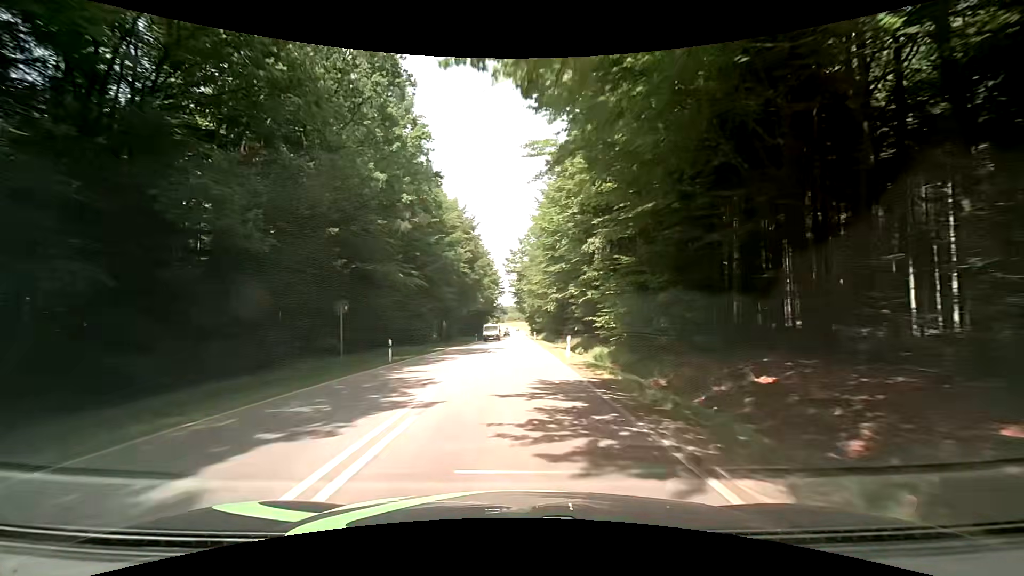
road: secondary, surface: asphalt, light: Day
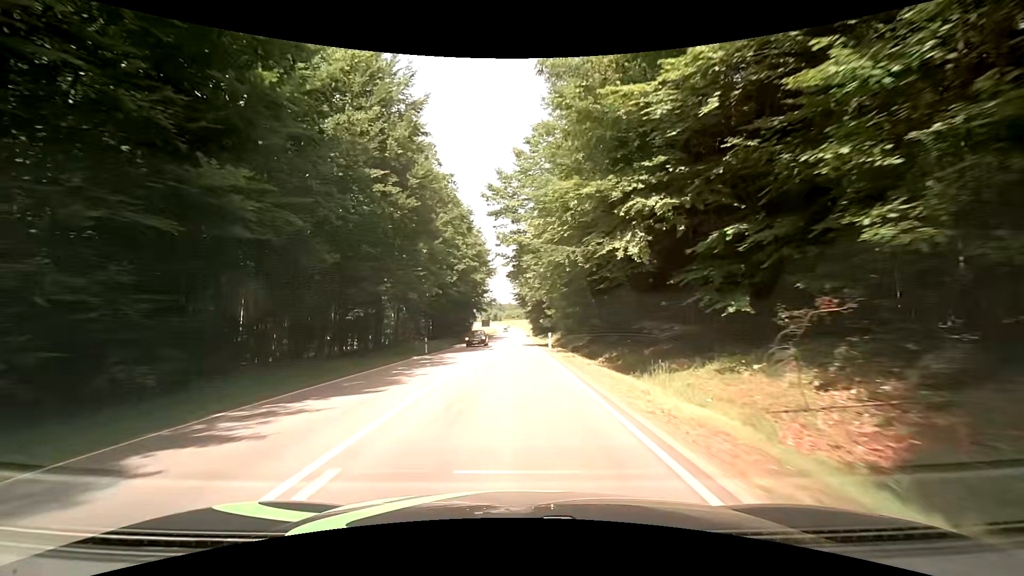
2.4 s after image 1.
(-0.1, +38.7) m; -1°
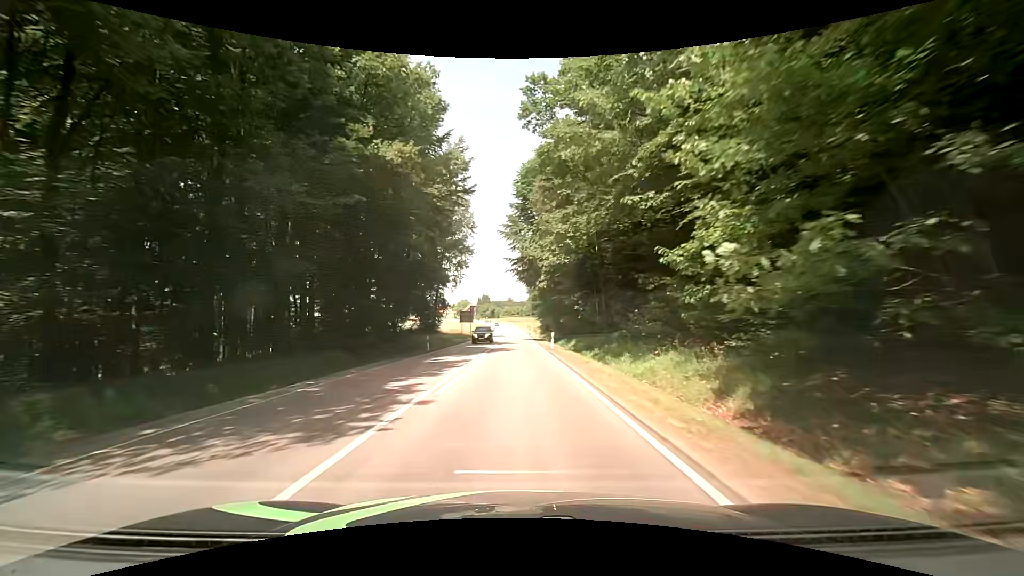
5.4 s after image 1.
(+0.5, +50.4) m; +1°
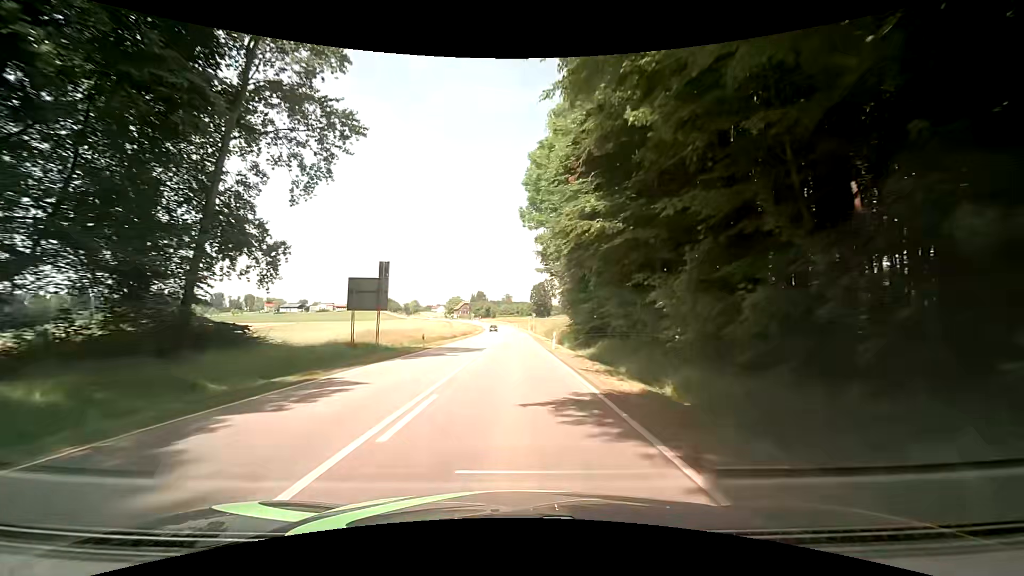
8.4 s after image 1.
(0.0, +52.4) m; 0°
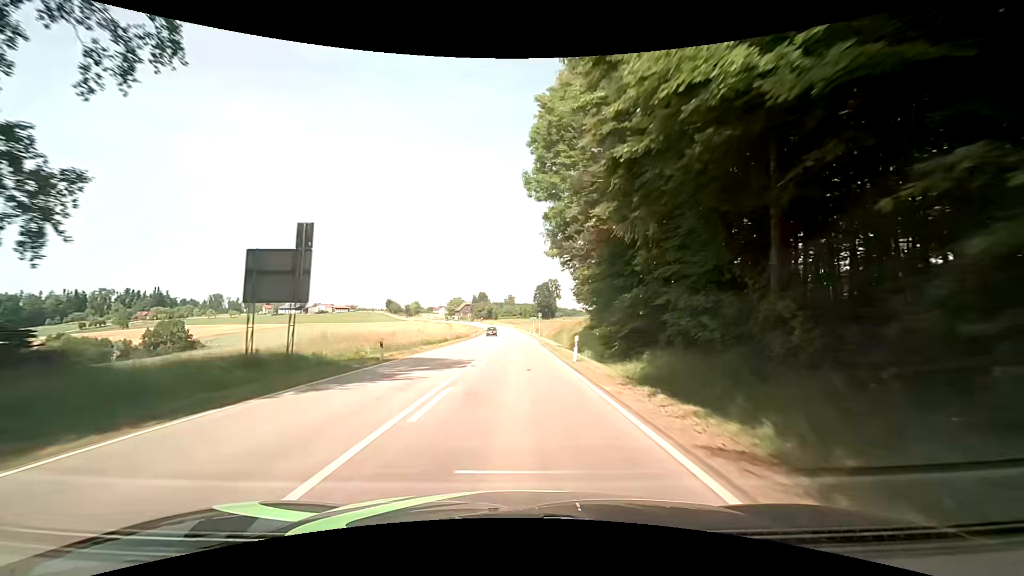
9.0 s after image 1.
(-0.1, +10.7) m; 0°
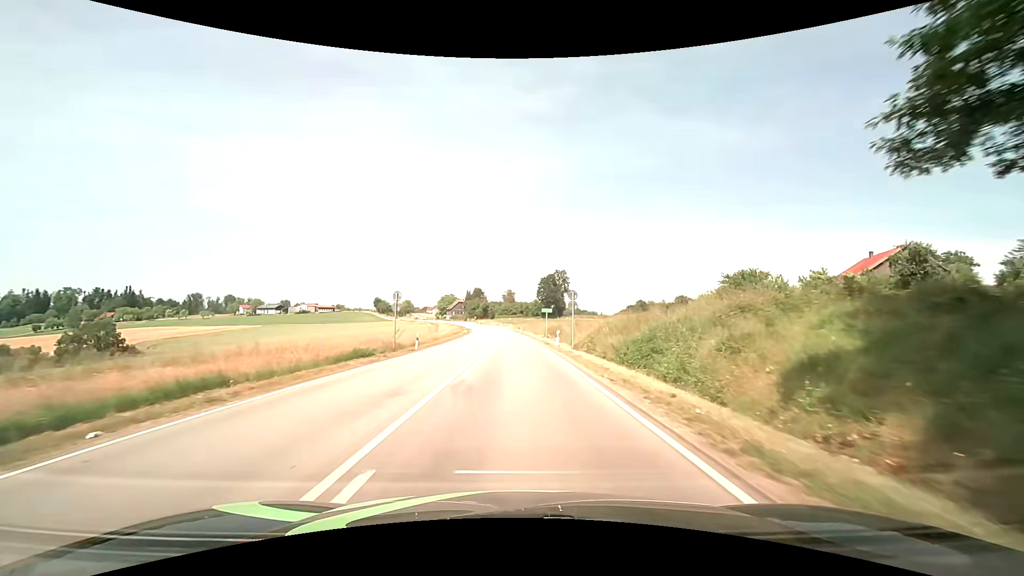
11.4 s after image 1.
(-0.2, +42.4) m; 0°
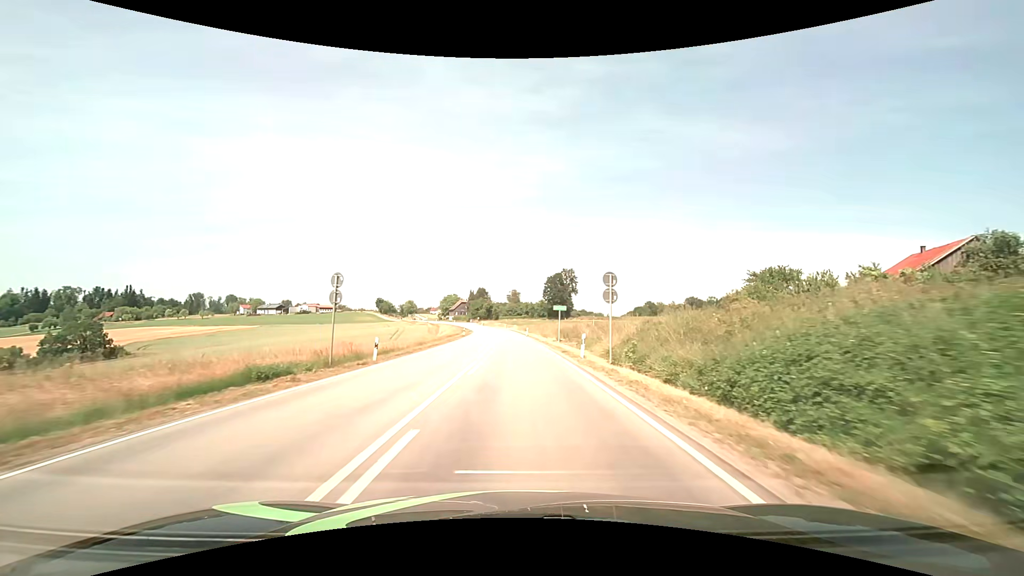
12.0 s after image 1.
(0.0, +10.2) m; 0°
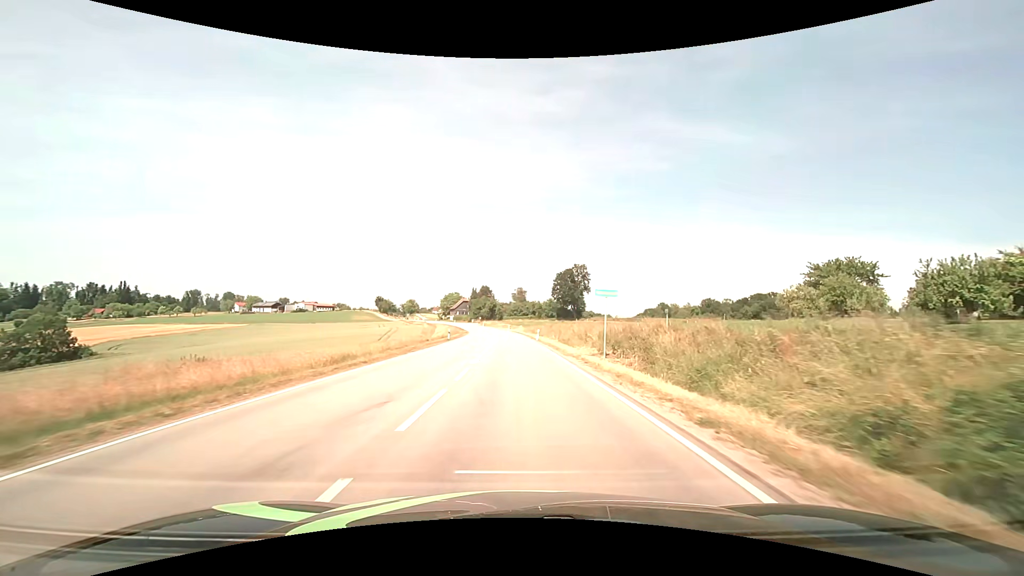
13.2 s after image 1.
(-0.1, +19.8) m; -1°
(0, +10) (0, +20) (0, +30) (-1, +40) (-1, +50) (-1, +60) (-2, +70) (-3, +80) (-3, +90) (-4, +100) m
